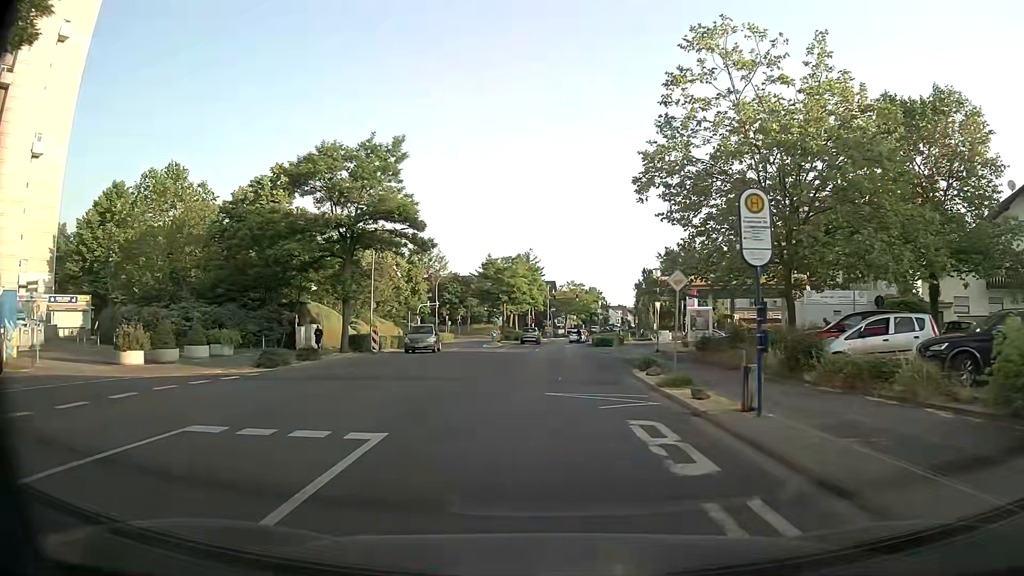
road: tertiary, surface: asphalt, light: Day
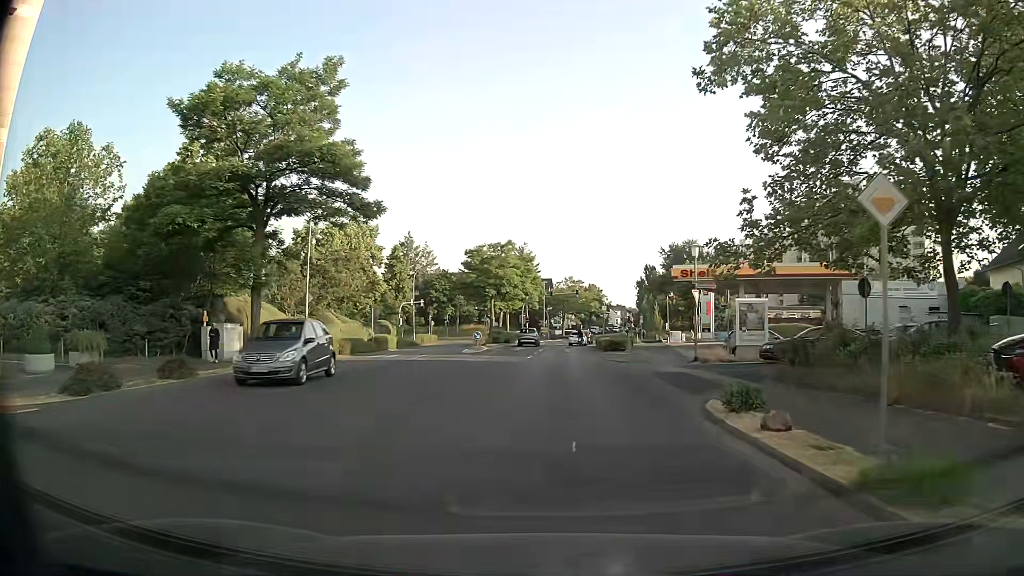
(+0.1, +11.0) m; +1°
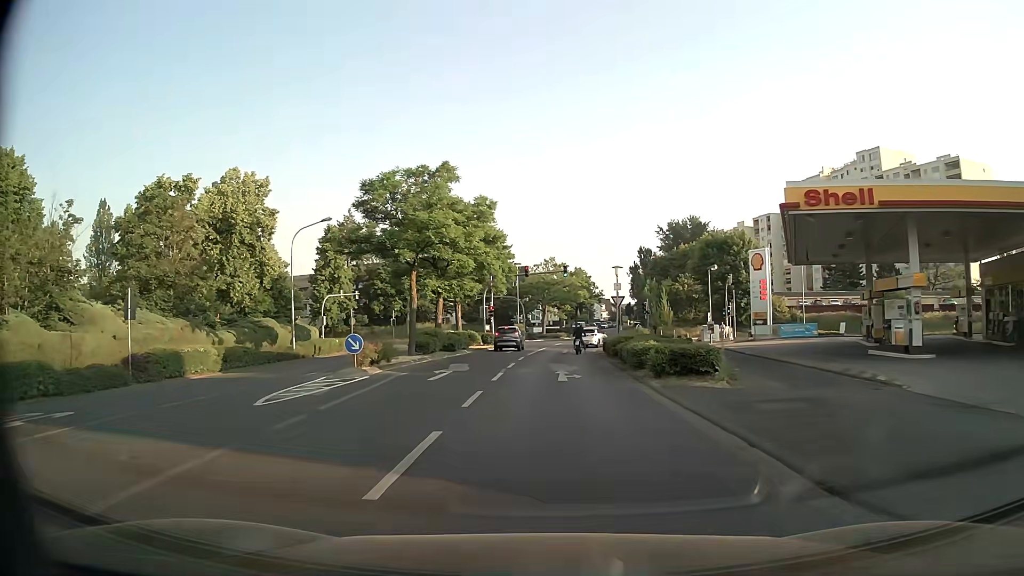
(+0.3, +27.2) m; +1°
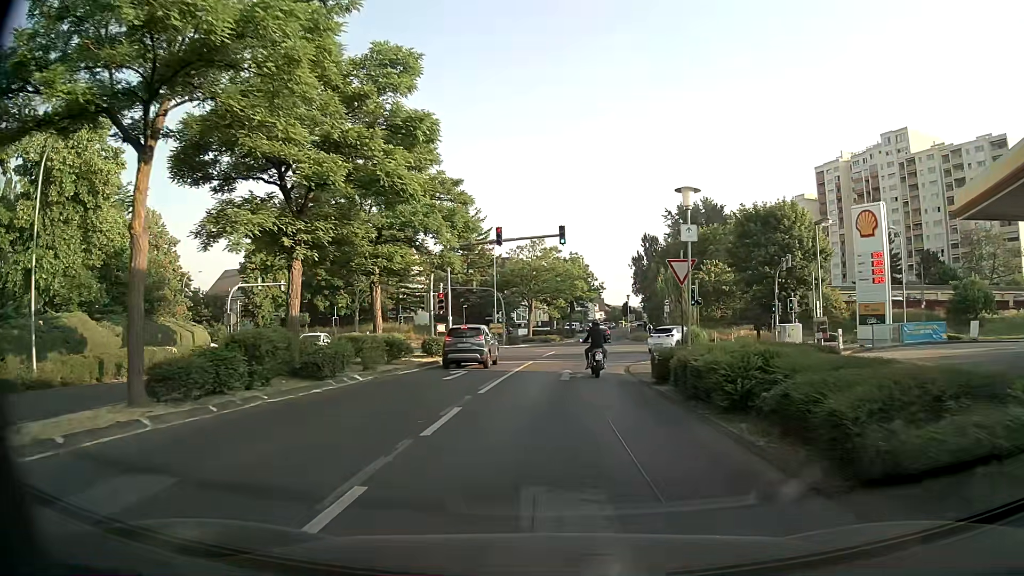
(+0.3, +21.0) m; +1°
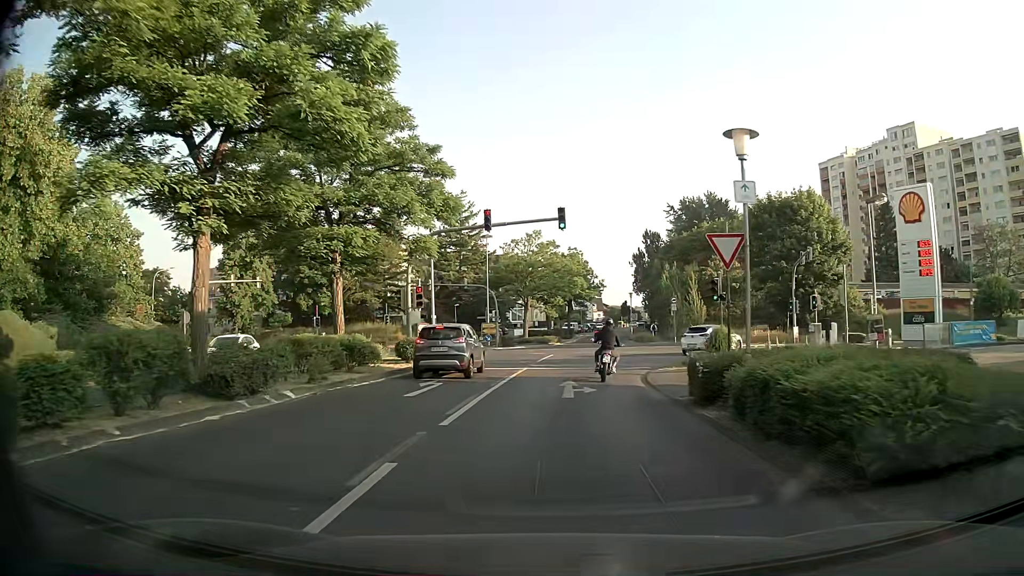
(0.0, +5.0) m; 0°
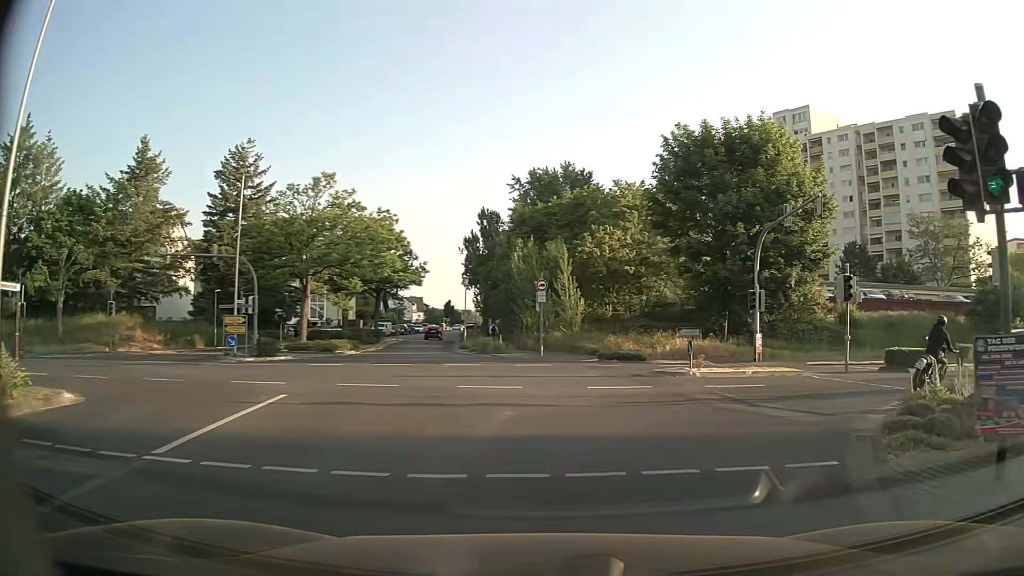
(+1.6, +23.3) m; +15°
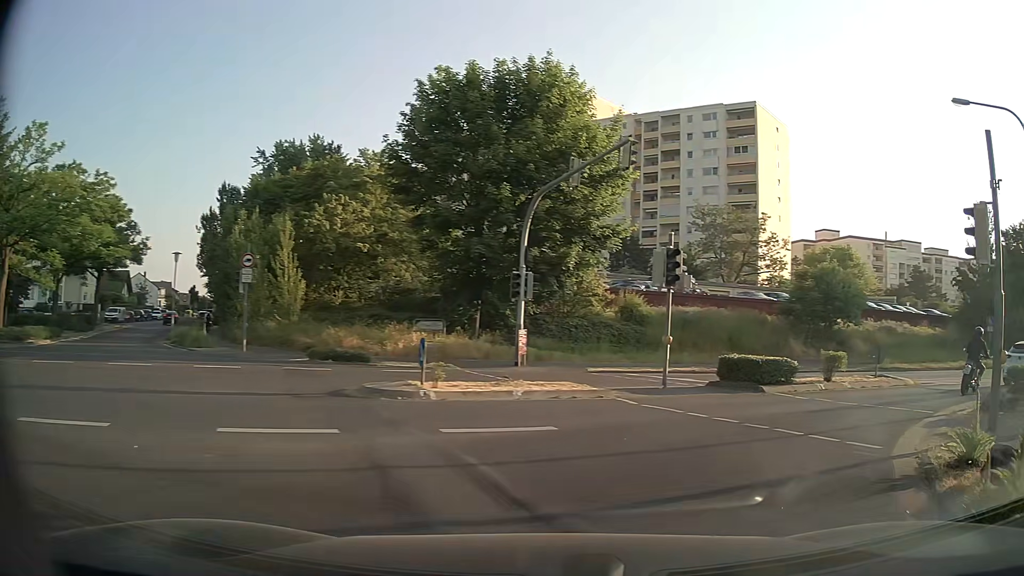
(+1.3, +7.8) m; +21°
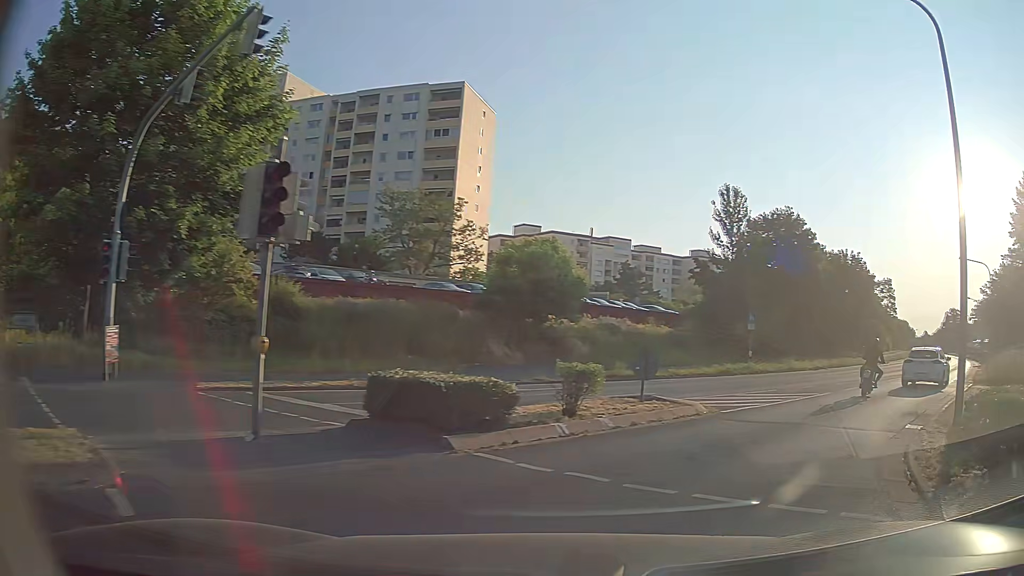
(+1.9, +7.9) m; +26°
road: secondary
(+2, +10) (+8, +18) (+15, +25) (+21, +33) (+28, +40) (+34, +48) (+40, +56) (+46, +64) (+52, +72) (+58, +80) m
